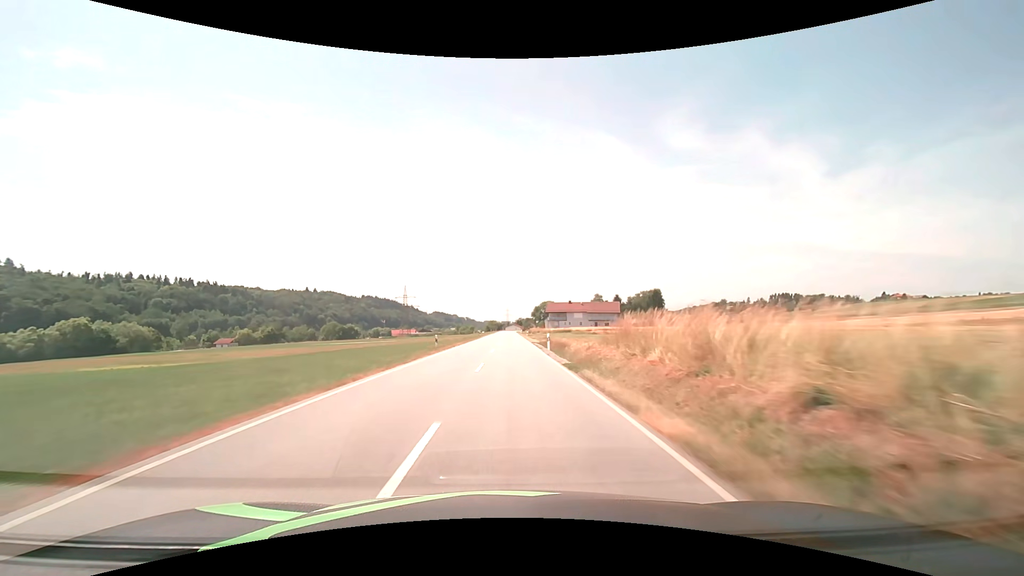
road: secondary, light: Day
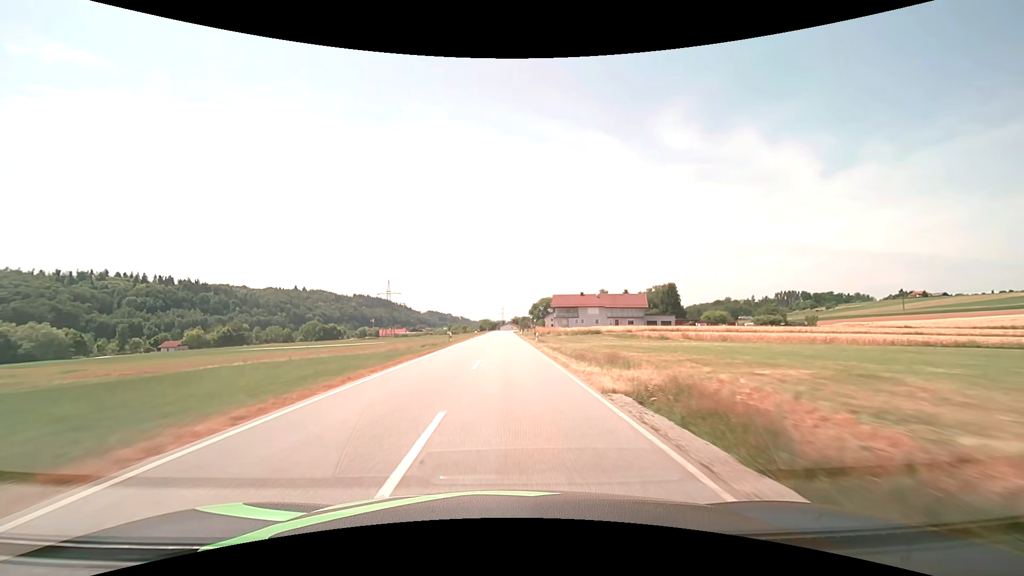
(+0.2, +35.0) m; +1°
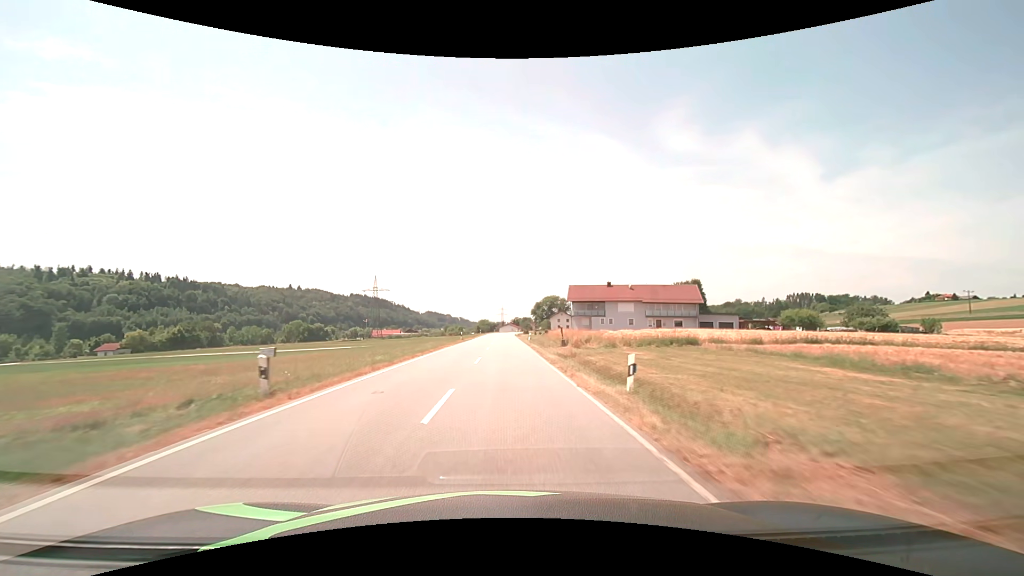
(0.0, +32.8) m; 0°
(0, +10) (0, +20) (0, +30) (0, +40) (0, +50) (0, +60) (0, +70) (0, +80) (0, +90) (0, +100) m
